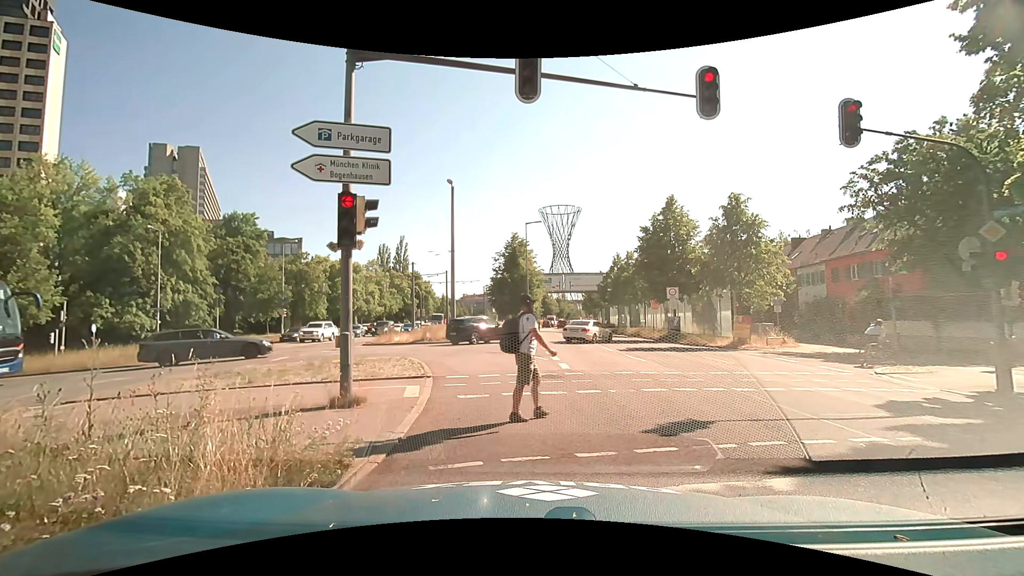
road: primary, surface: asphalt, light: Day
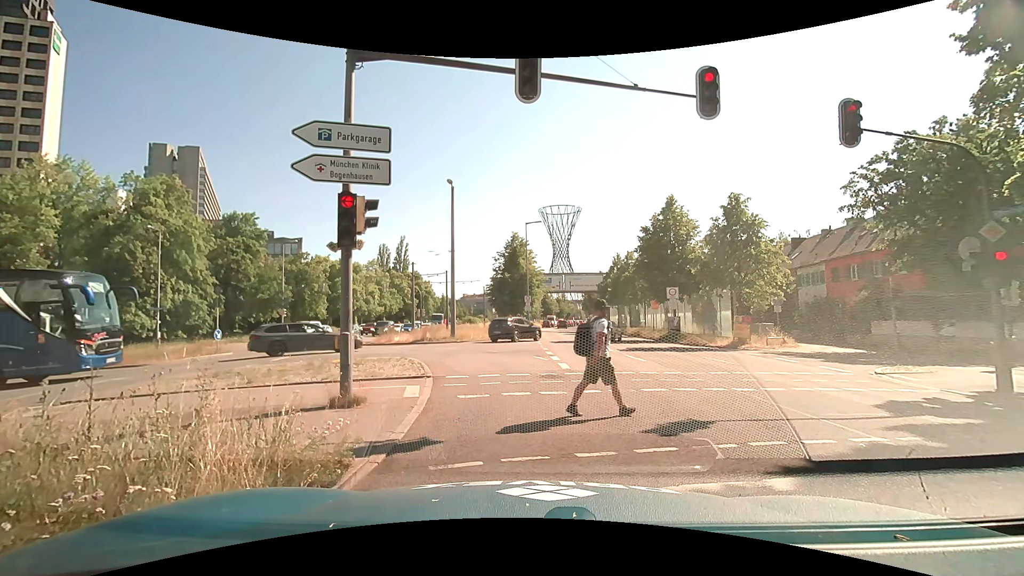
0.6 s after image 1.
(0.0, 0.0) m; 0°
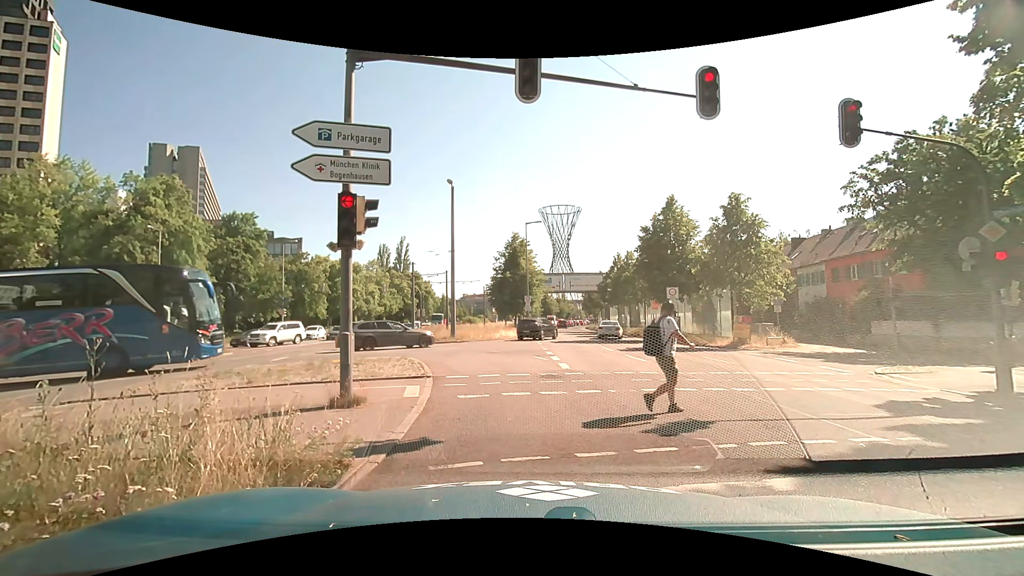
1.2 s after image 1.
(0.0, 0.0) m; 0°
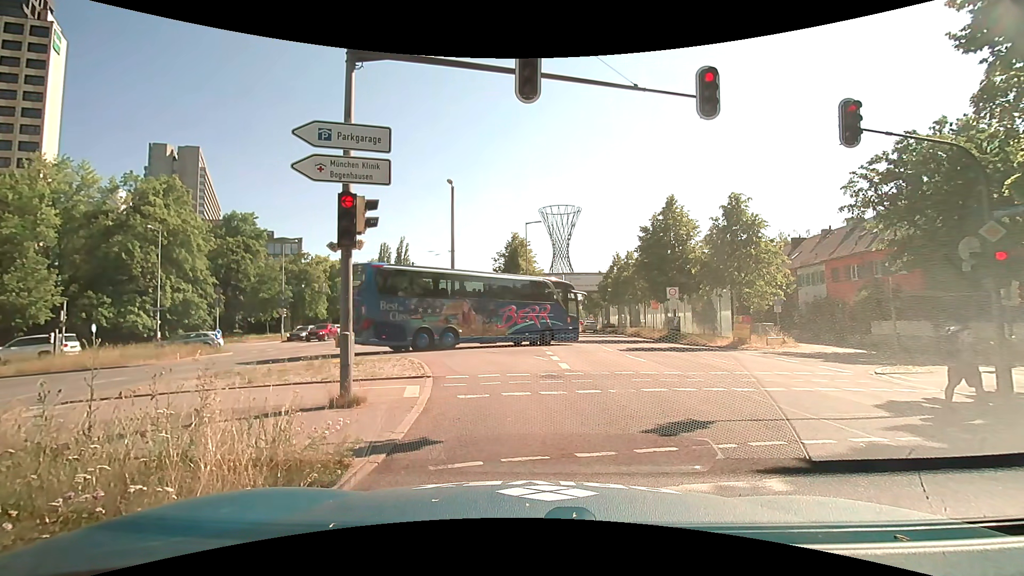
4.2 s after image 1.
(0.0, 0.0) m; 0°
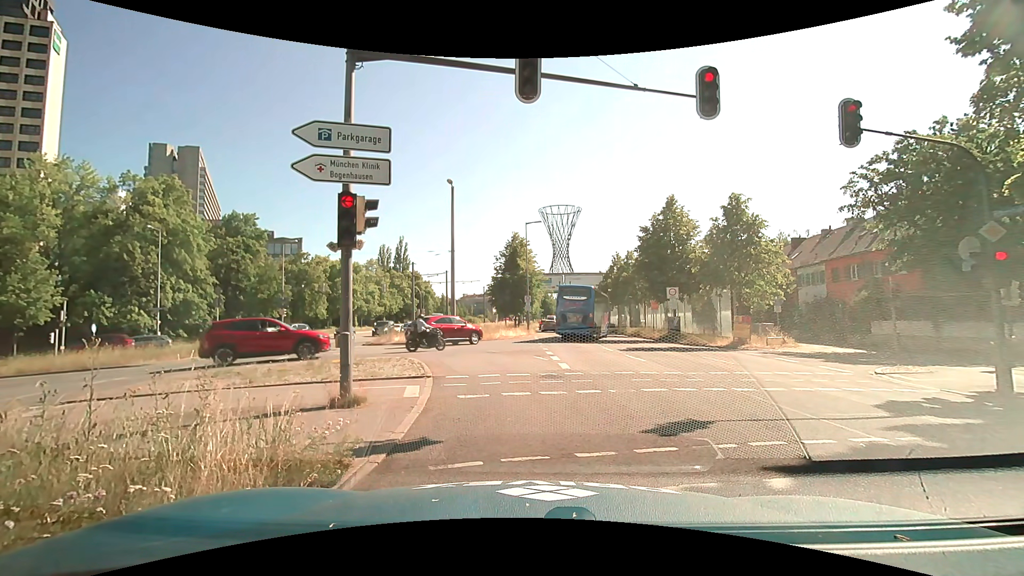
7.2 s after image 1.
(0.0, 0.0) m; 0°
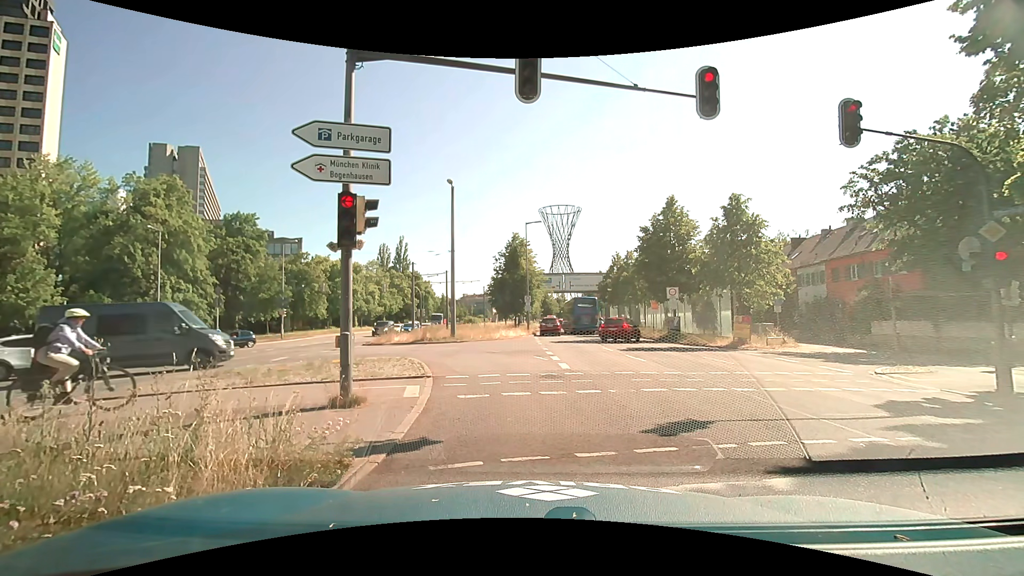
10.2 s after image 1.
(0.0, 0.0) m; 0°
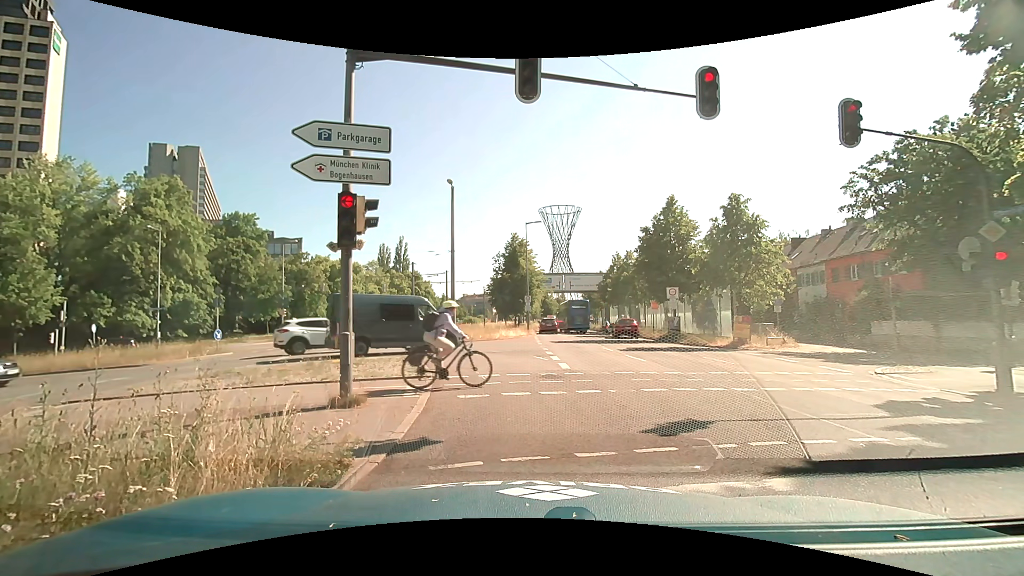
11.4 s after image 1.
(0.0, 0.0) m; 0°
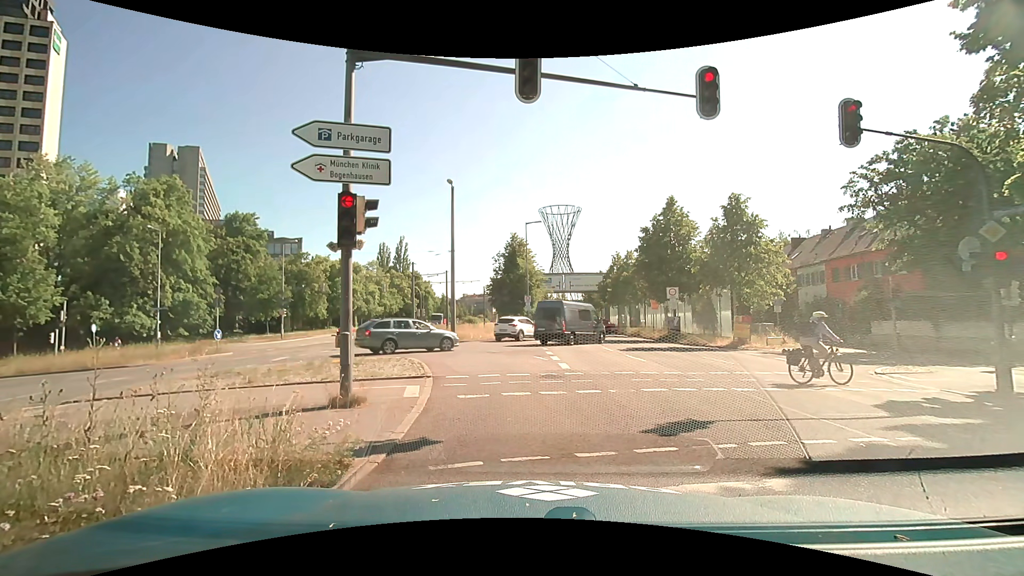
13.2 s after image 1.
(0.0, 0.0) m; 0°
(0, +10) (-3, +20) (-9, +27) (-18, +33) (-28, +34) (-37, +32) (-47, +30) (-57, +28) (-67, +27) (-77, +25) m
